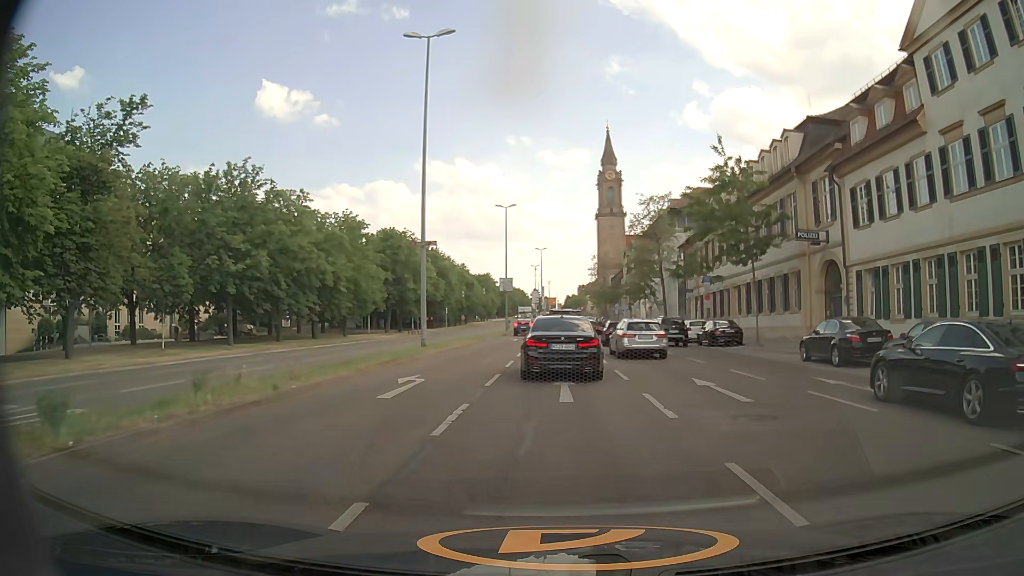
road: primary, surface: asphalt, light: Day
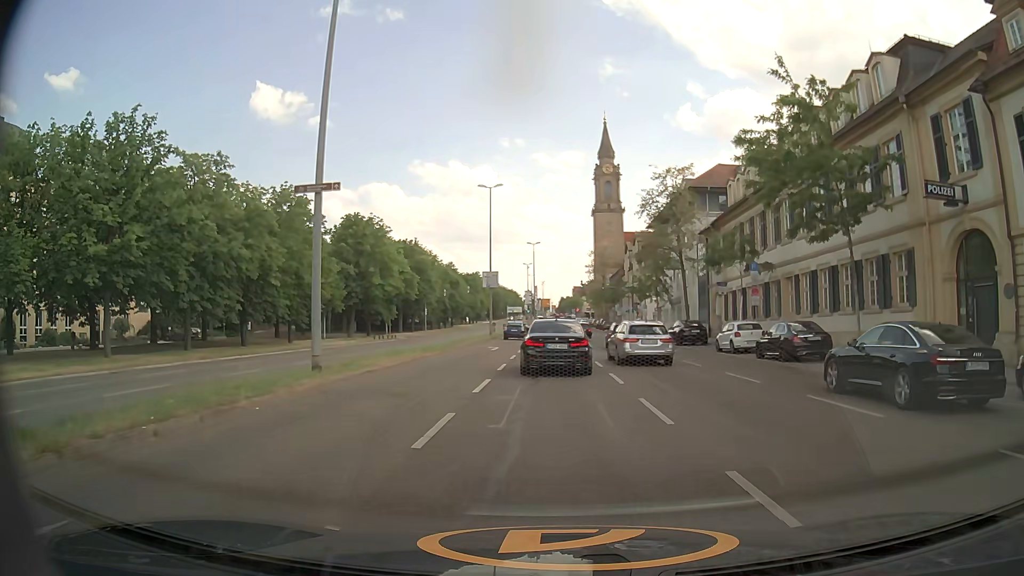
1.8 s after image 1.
(+0.4, +12.6) m; +2°
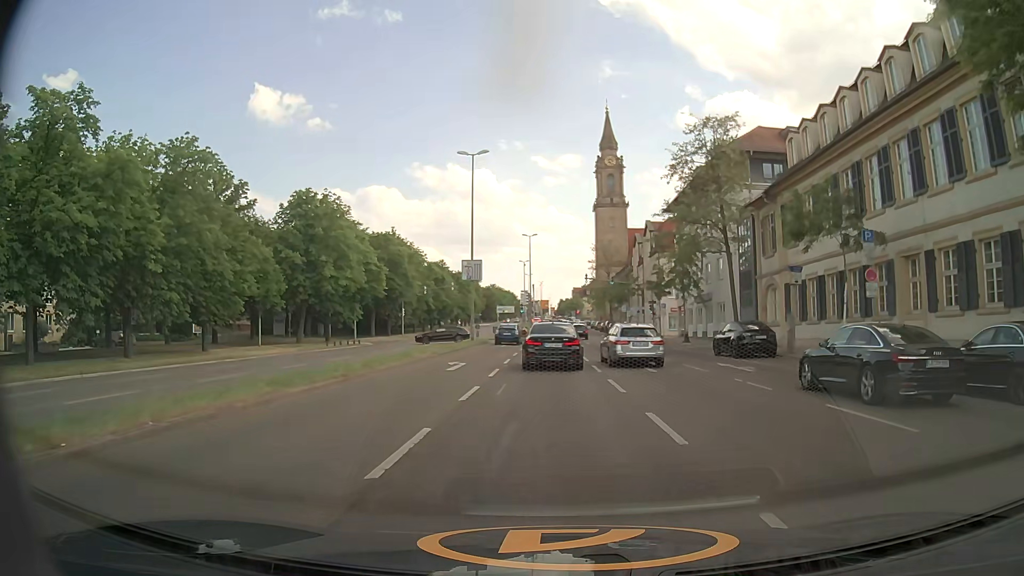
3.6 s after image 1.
(+0.2, +13.7) m; +1°
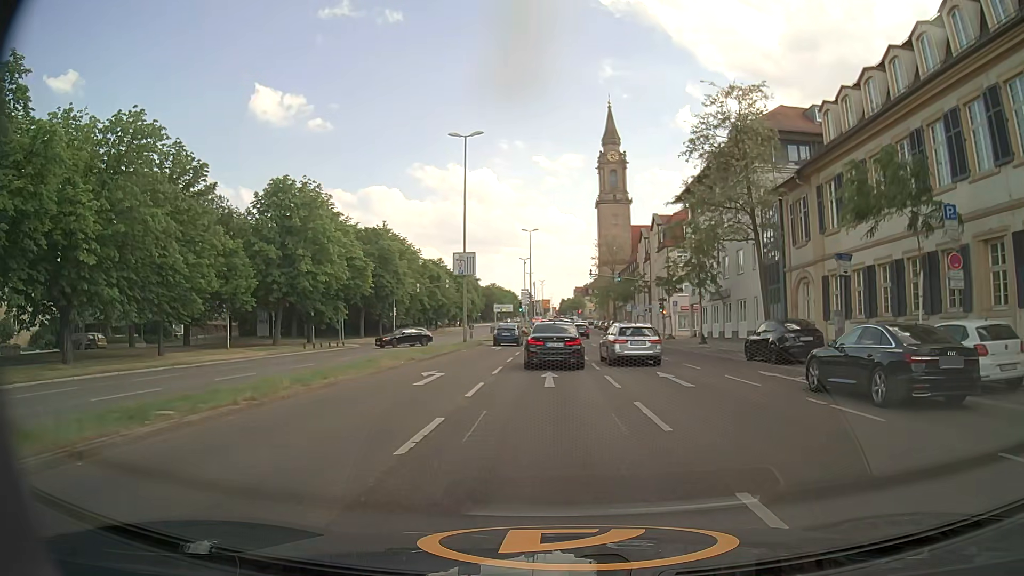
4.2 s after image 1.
(0.0, +5.2) m; 0°
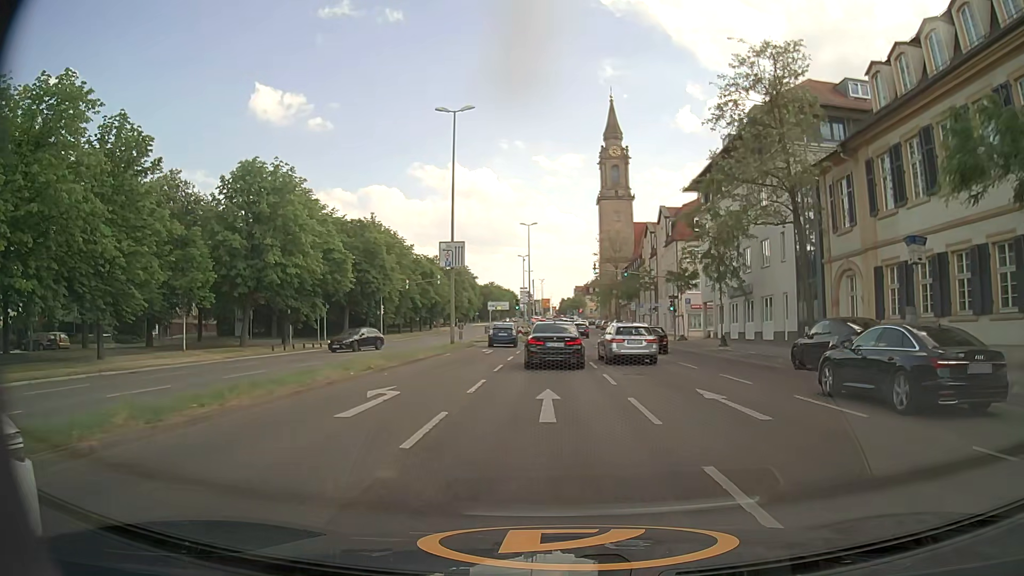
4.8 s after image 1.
(0.0, +5.6) m; -1°
